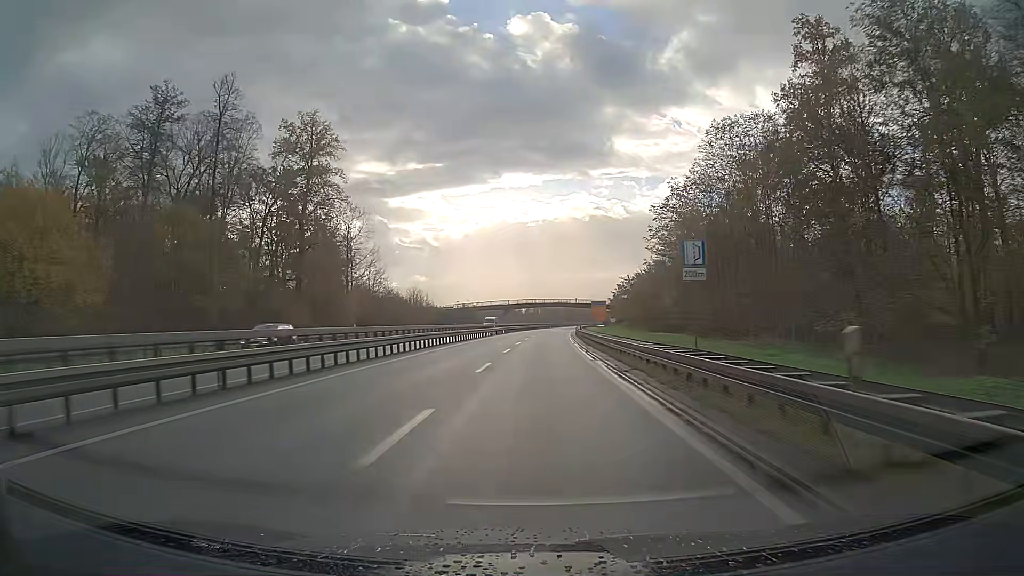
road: trunk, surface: asphalt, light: Day
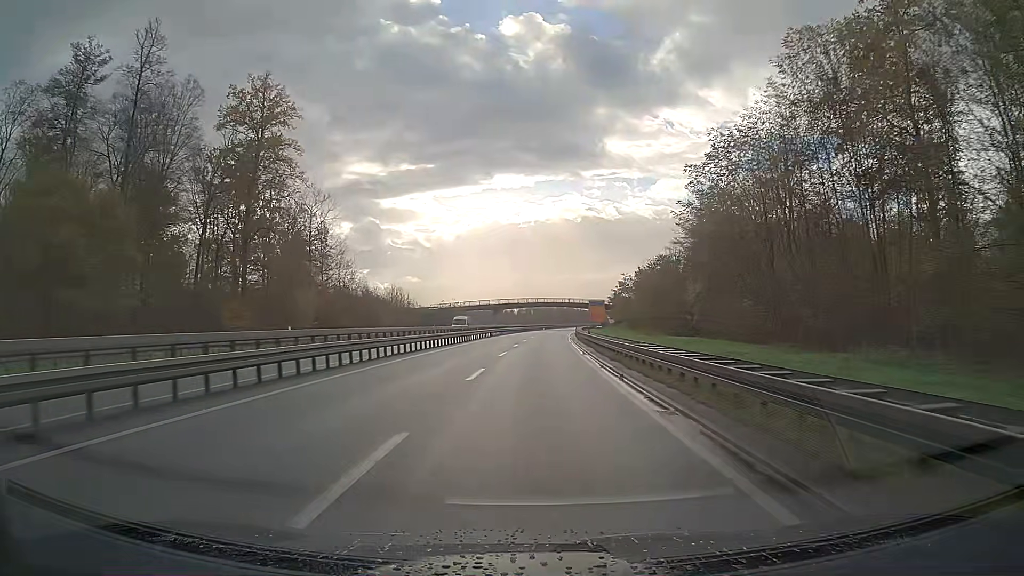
(+0.1, +13.9) m; +1°
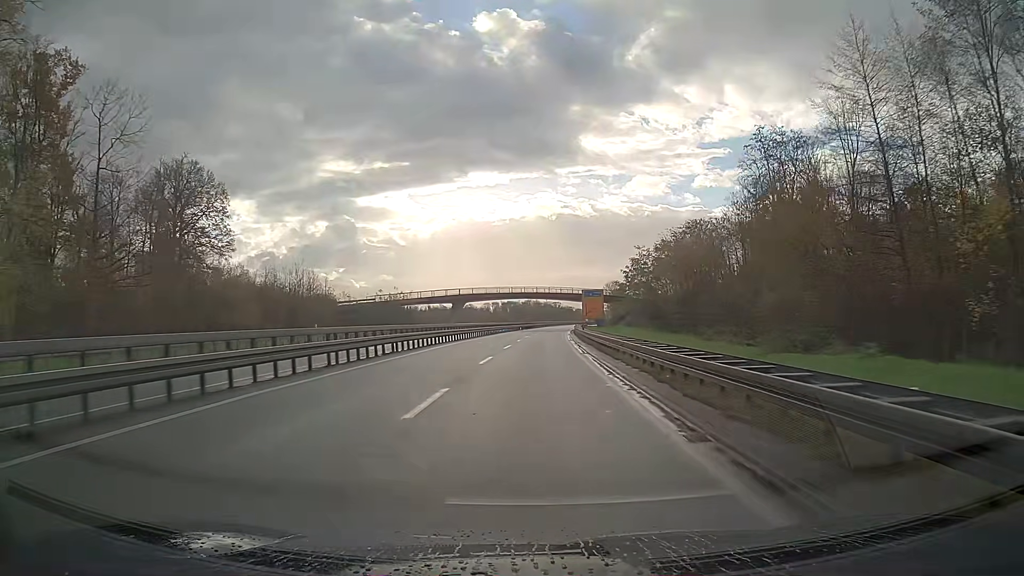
(+0.7, +42.1) m; +2°
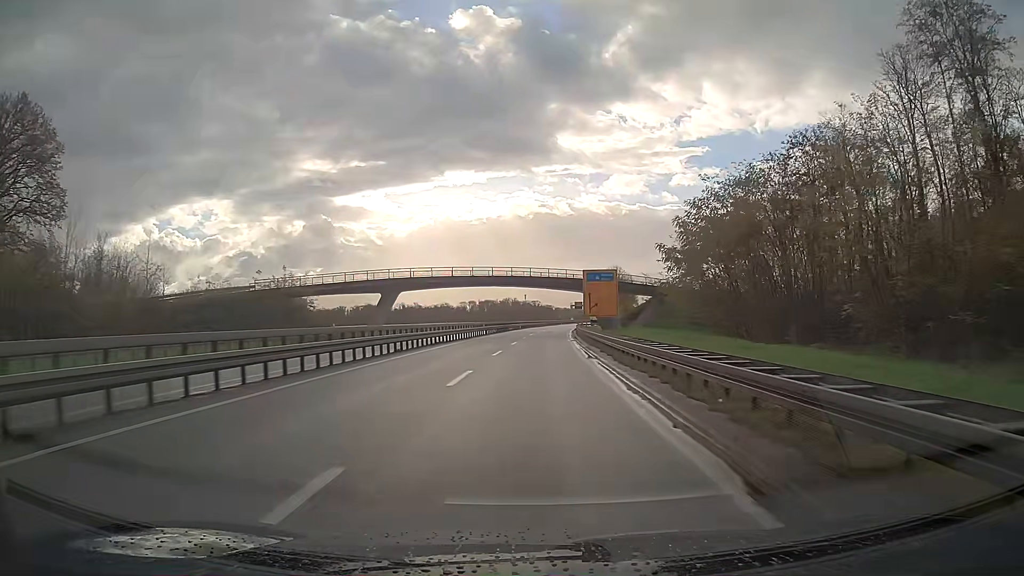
(+0.7, +42.6) m; +2°
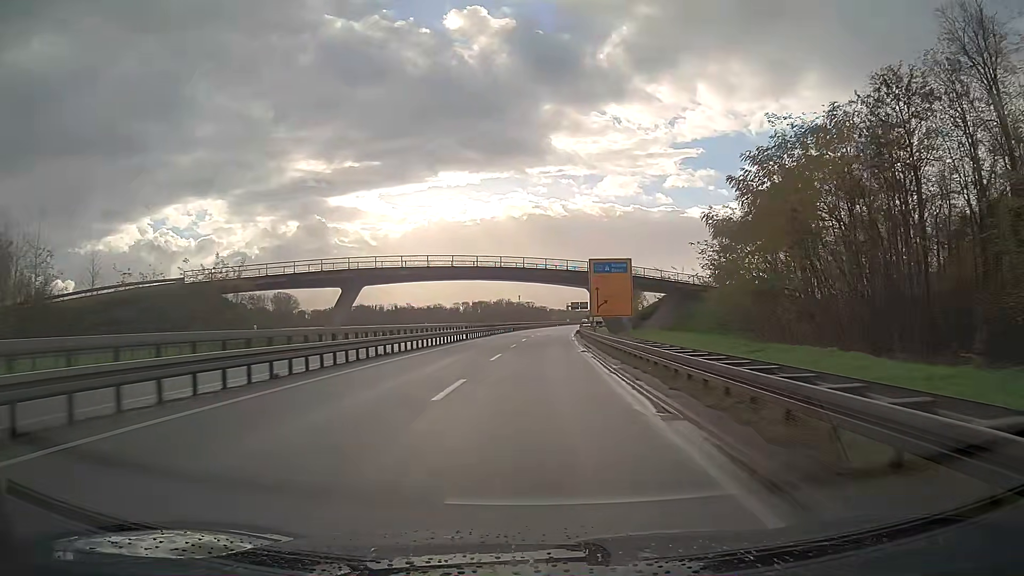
(+0.1, +14.3) m; +1°
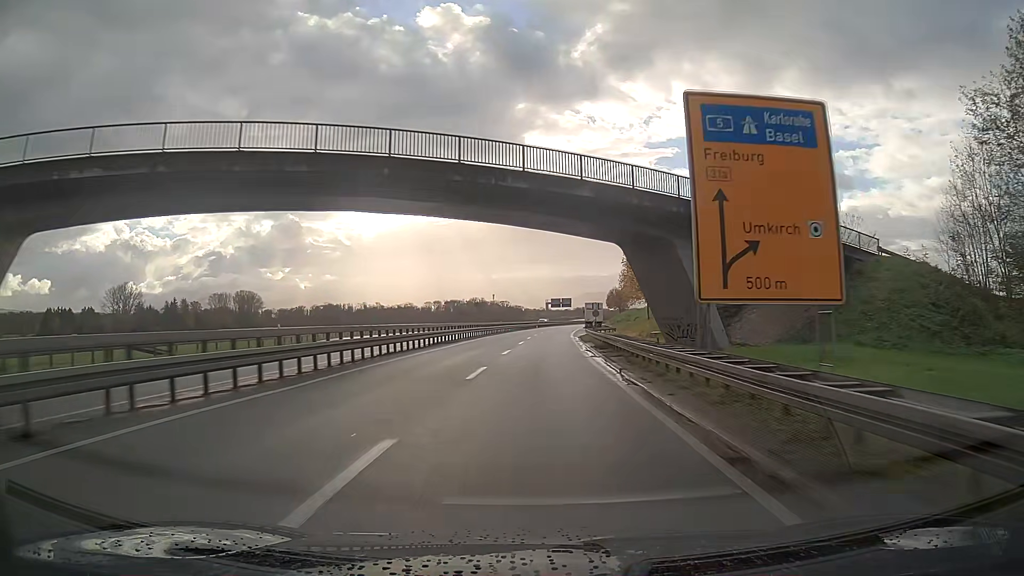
(+0.8, +43.3) m; +2°
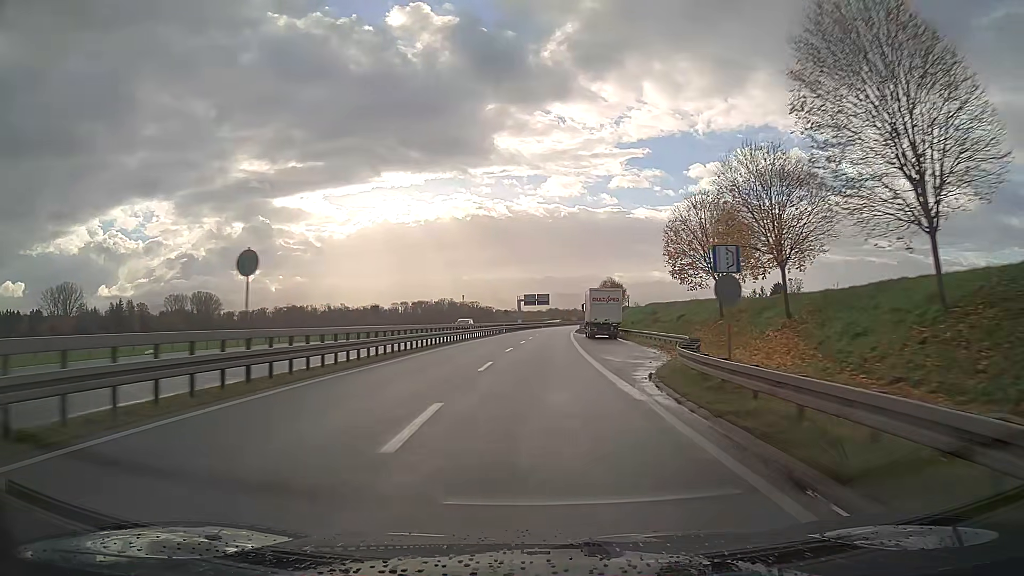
(+1.1, +43.8) m; +2°
